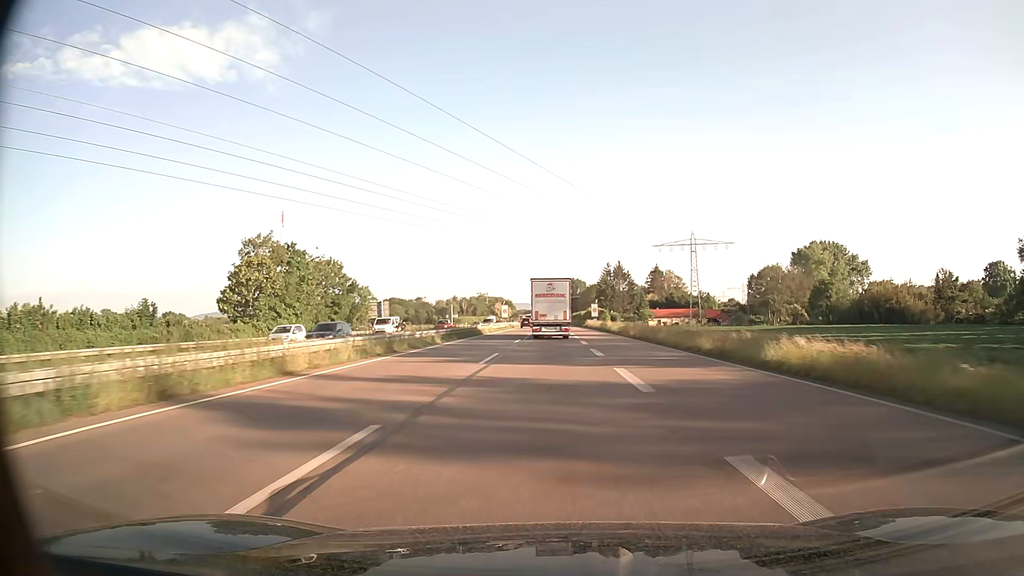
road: trunk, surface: asphalt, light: Day
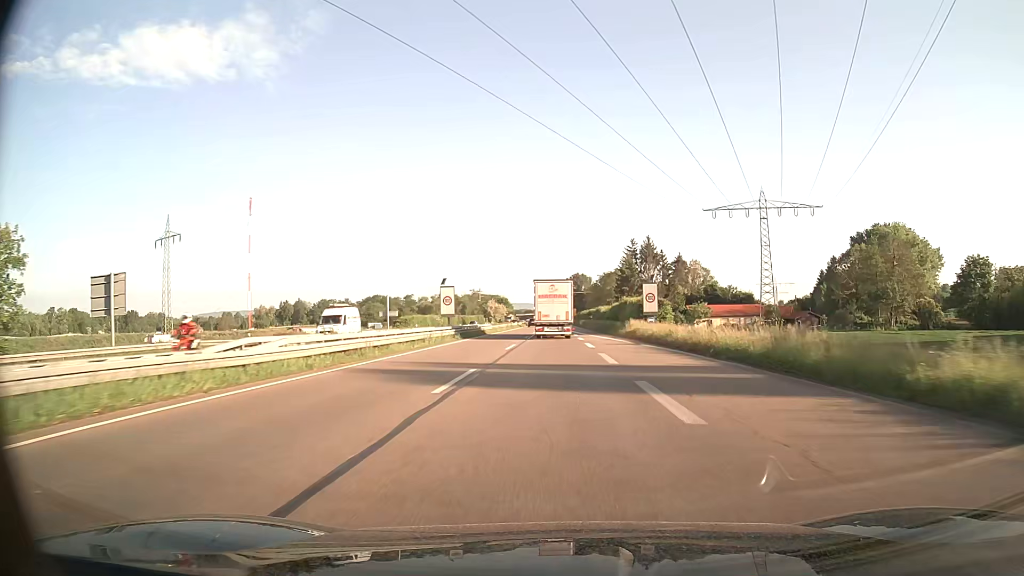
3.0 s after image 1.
(-0.1, +63.9) m; 0°
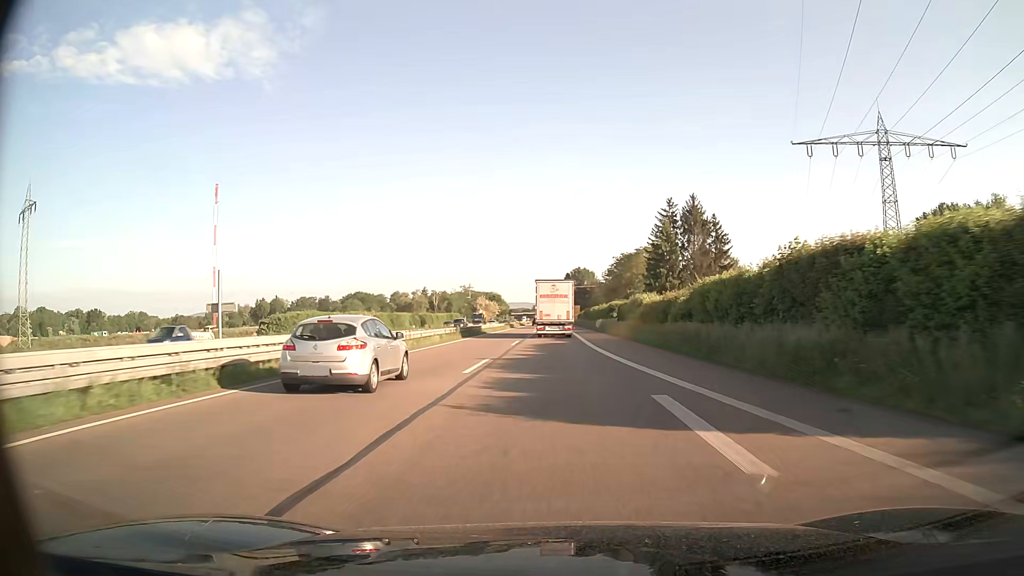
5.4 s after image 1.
(0.0, +51.0) m; 0°
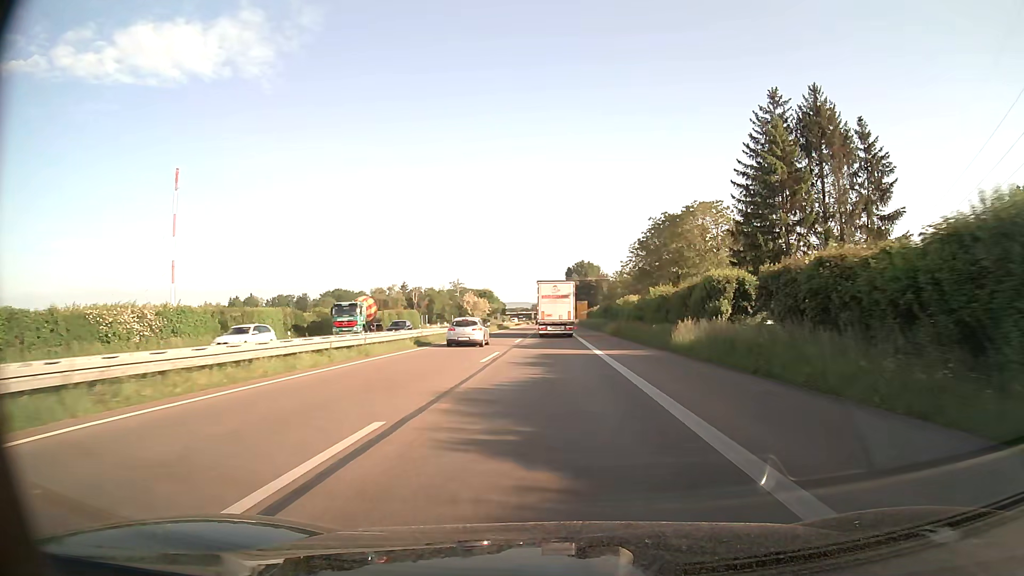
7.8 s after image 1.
(+0.1, +51.0) m; 0°
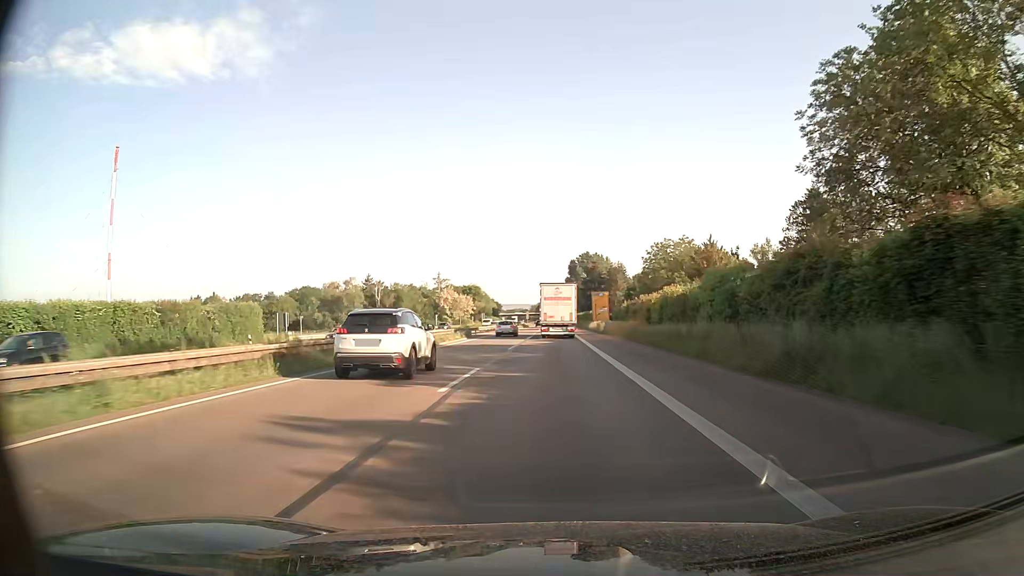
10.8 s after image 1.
(-0.1, +63.9) m; 0°
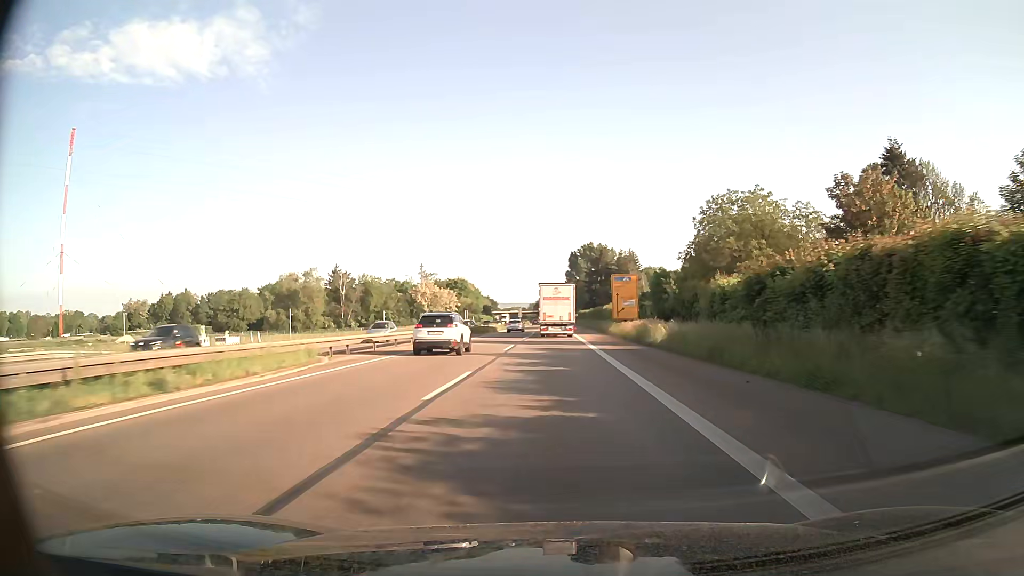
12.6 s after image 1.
(+0.1, +38.4) m; 0°
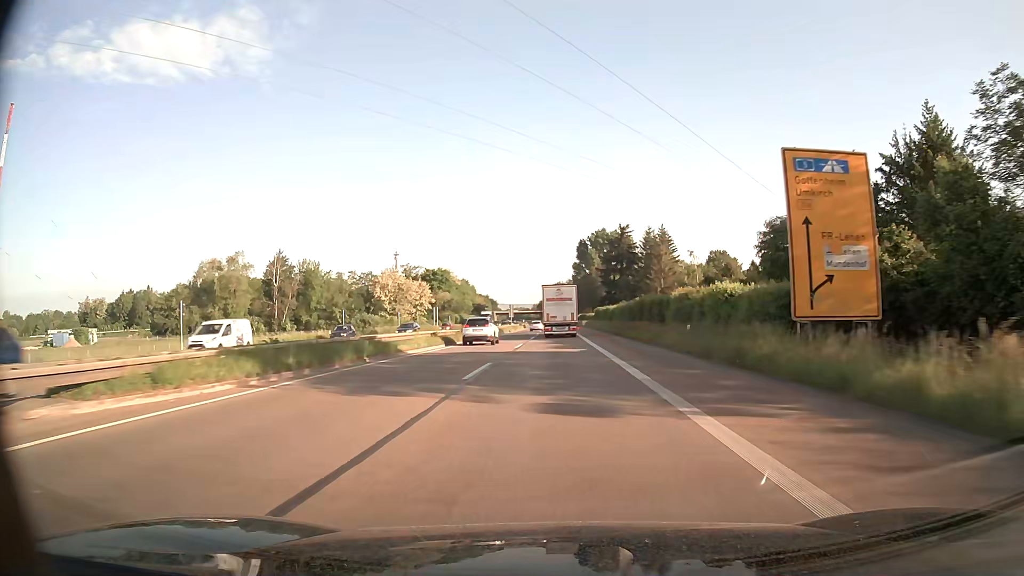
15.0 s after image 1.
(-0.1, +51.5) m; 0°
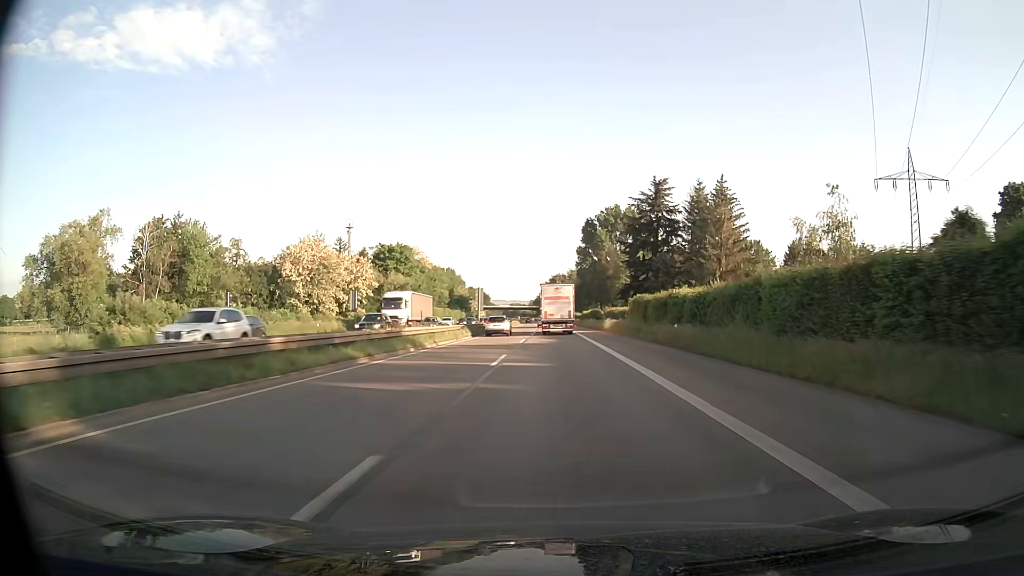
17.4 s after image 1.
(-0.2, +51.6) m; 0°
(0, +10) (0, +20) (0, +30) (0, +40) (0, +50) (0, +60) (0, +70) (0, +80) (0, +90) (0, +100) m
